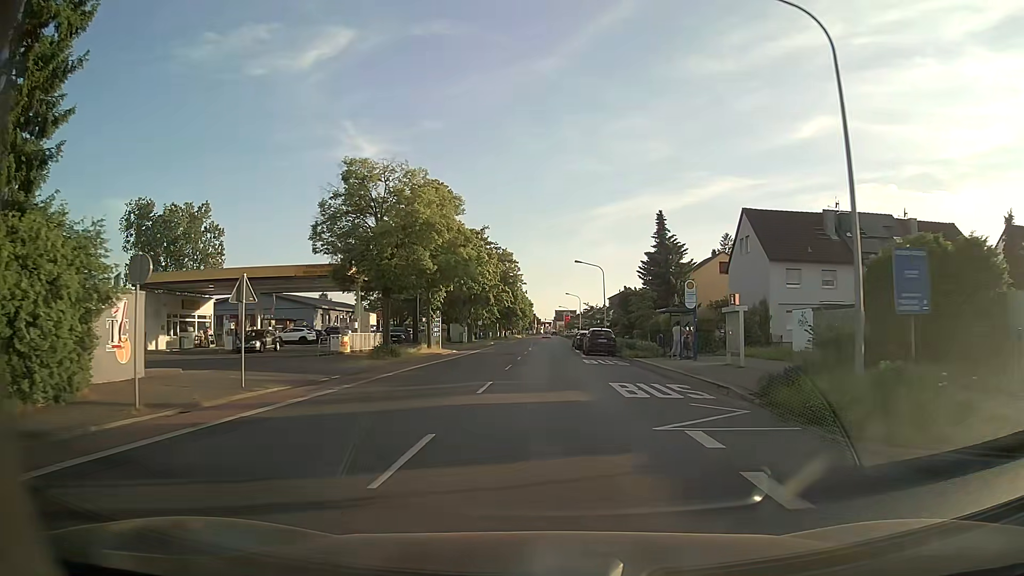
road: tertiary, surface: asphalt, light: Day
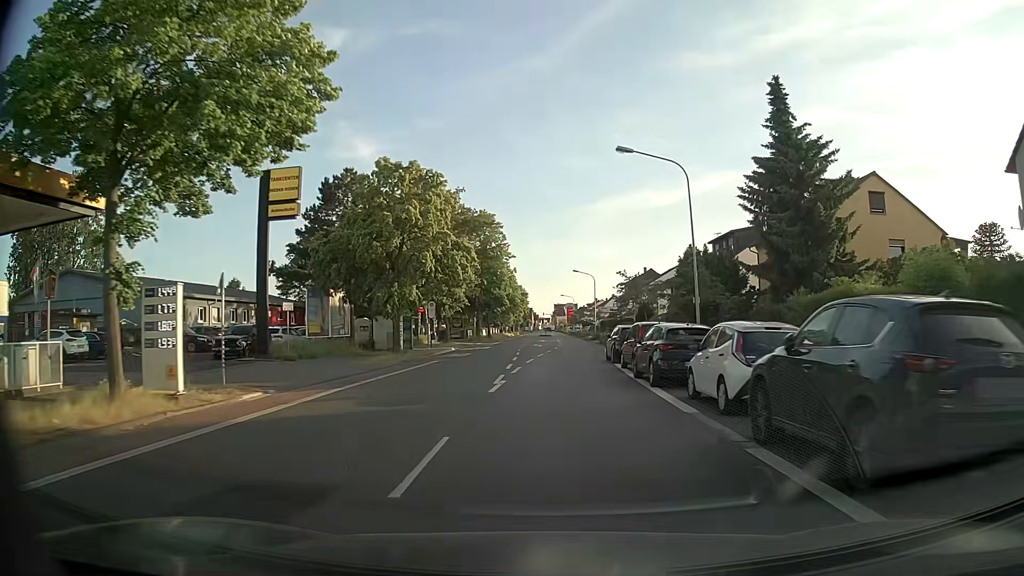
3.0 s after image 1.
(+0.1, +36.3) m; 0°
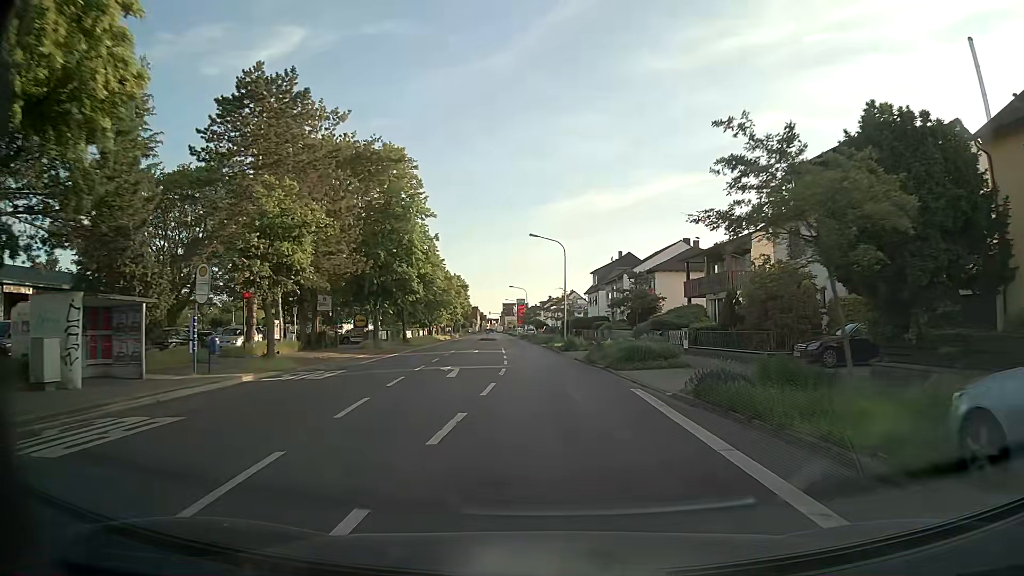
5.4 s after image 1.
(+0.7, +30.0) m; +5°
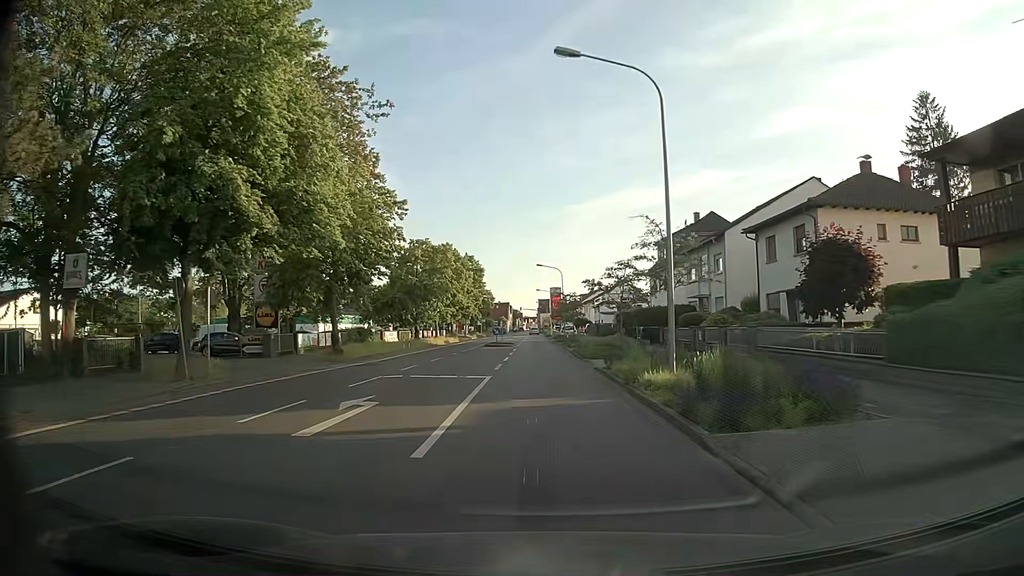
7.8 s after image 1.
(-0.6, +30.9) m; -3°
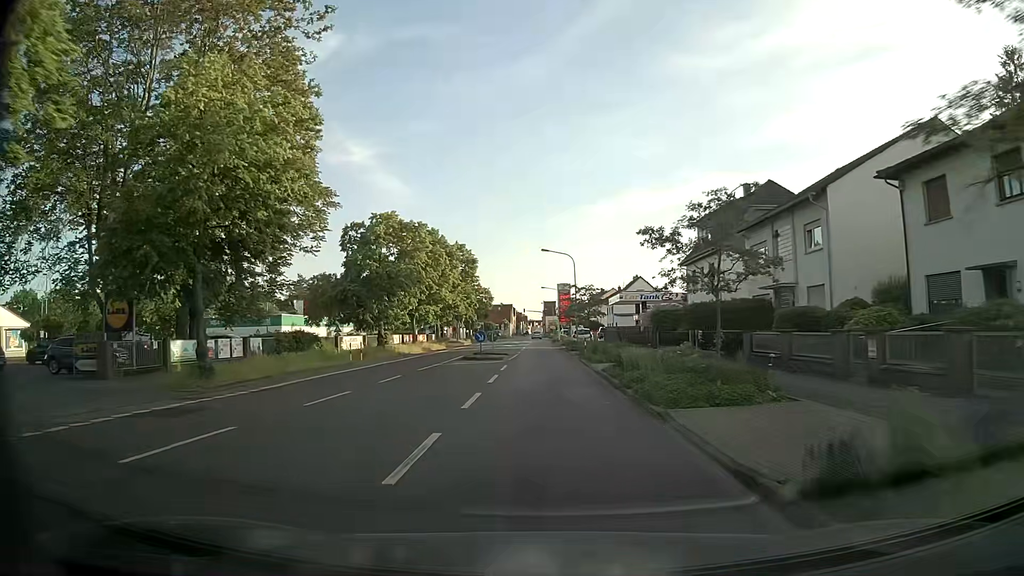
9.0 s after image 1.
(-0.2, +15.5) m; -1°
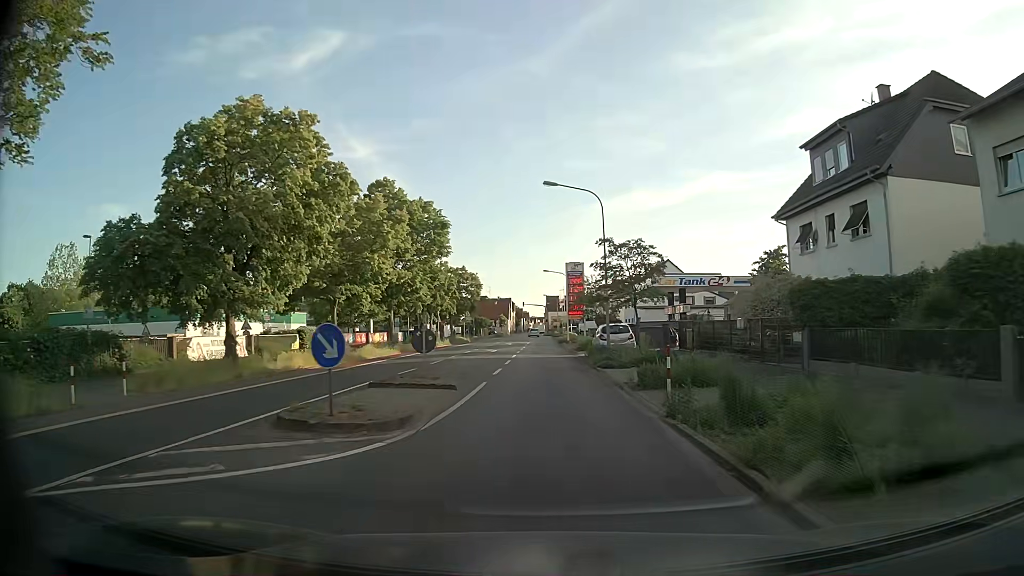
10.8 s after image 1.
(0.0, +22.8) m; 0°
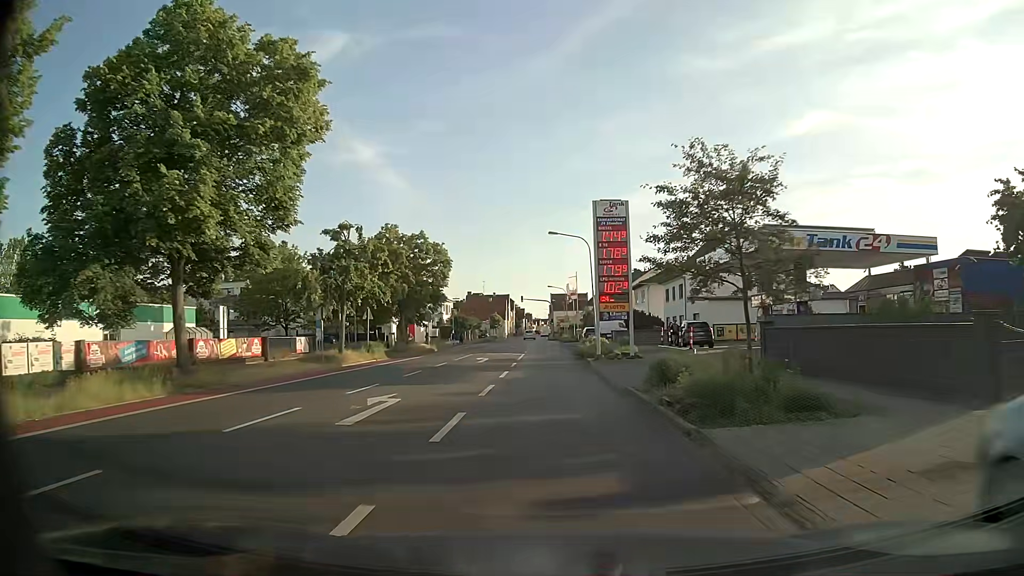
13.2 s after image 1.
(-0.2, +29.7) m; -1°
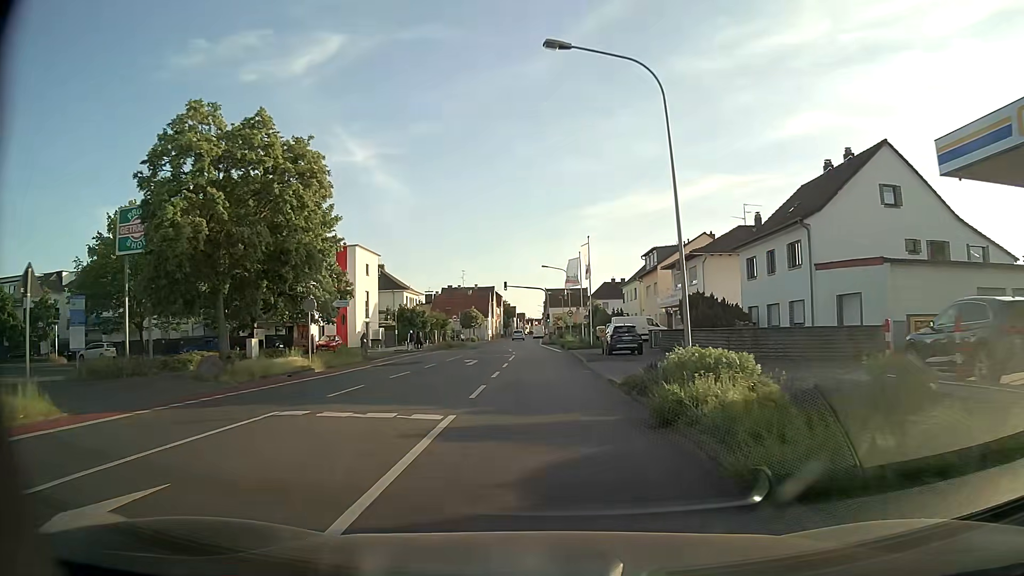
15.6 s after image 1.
(+0.1, +29.1) m; 0°
(0, +10) (0, +20) (0, +30) (0, +40) (-1, +50) (-2, +60) (-2, +70) (-2, +80) (-2, +90) (+2, +99) m
